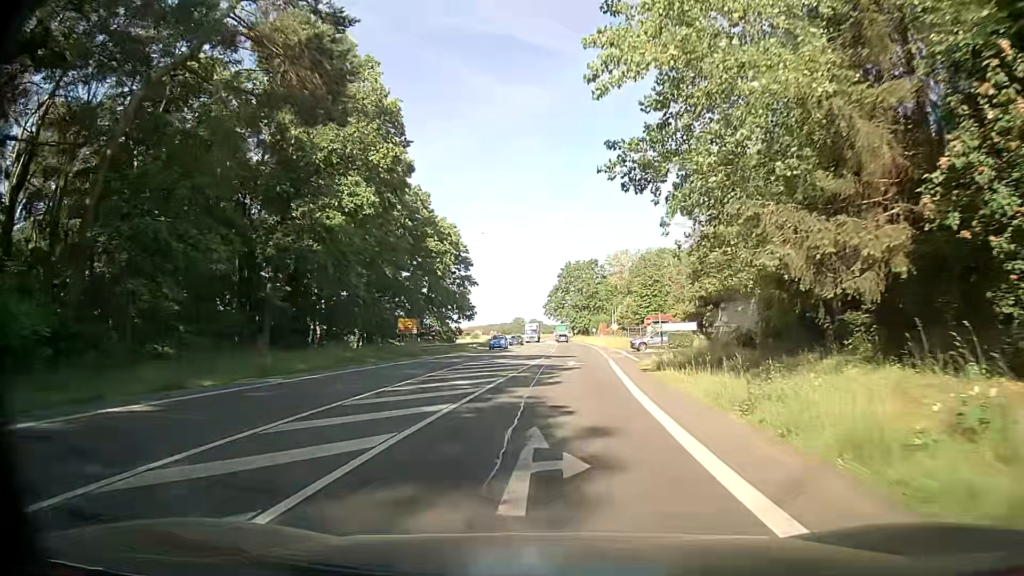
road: secondary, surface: asphalt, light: Day
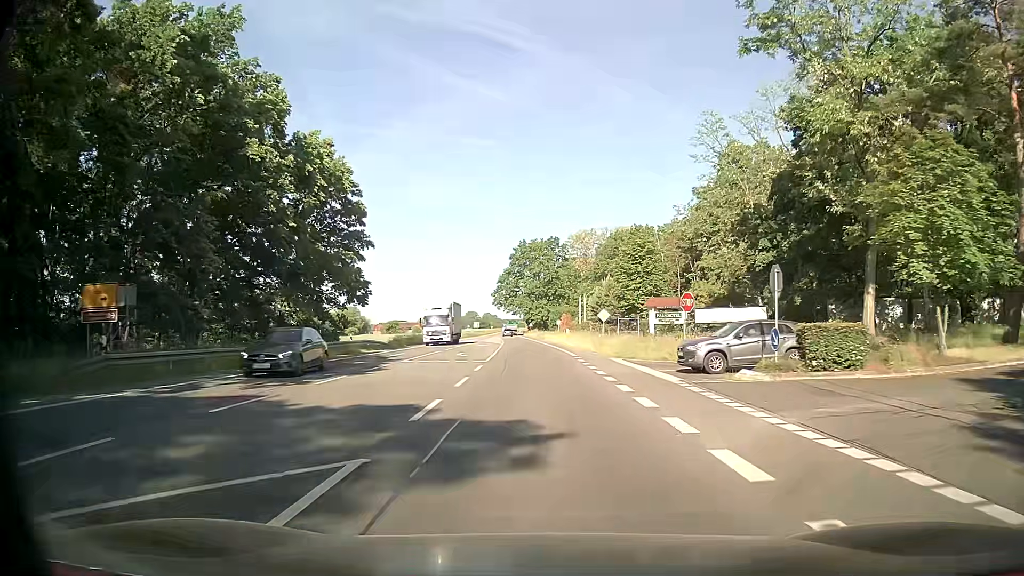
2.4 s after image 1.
(+1.2, +34.4) m; +4°
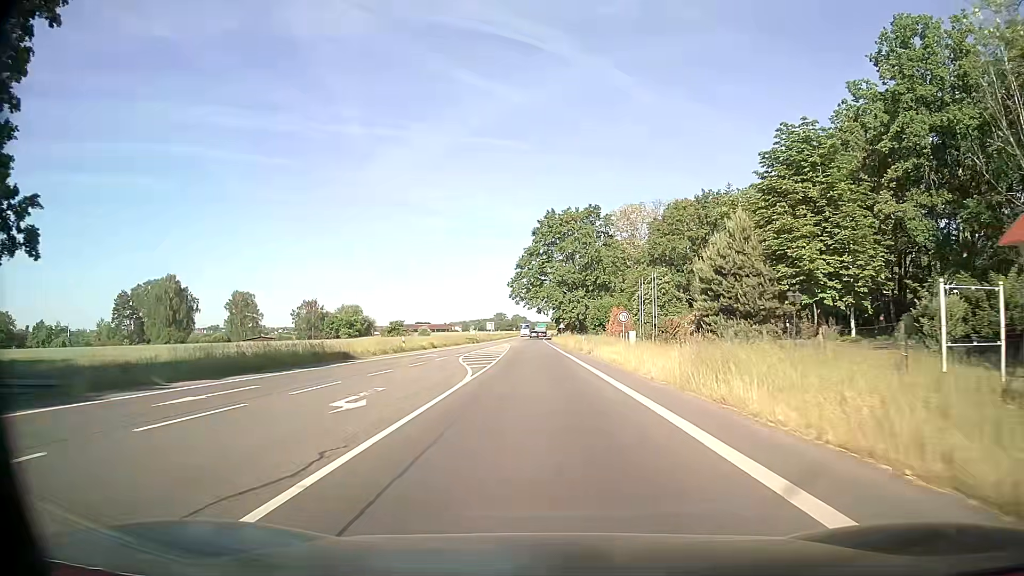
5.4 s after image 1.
(-0.8, +43.3) m; -2°
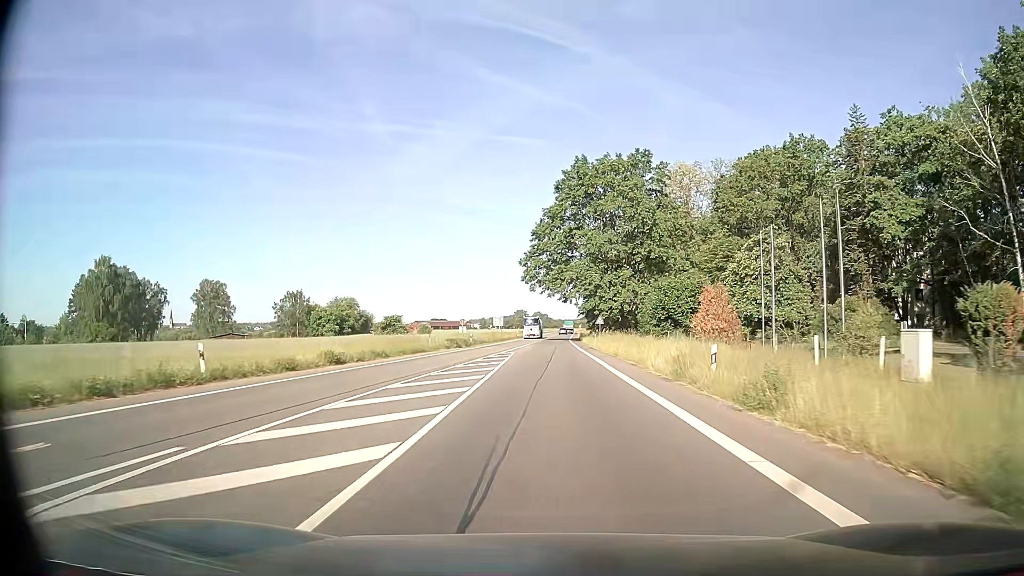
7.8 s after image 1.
(-0.8, +34.7) m; -2°
